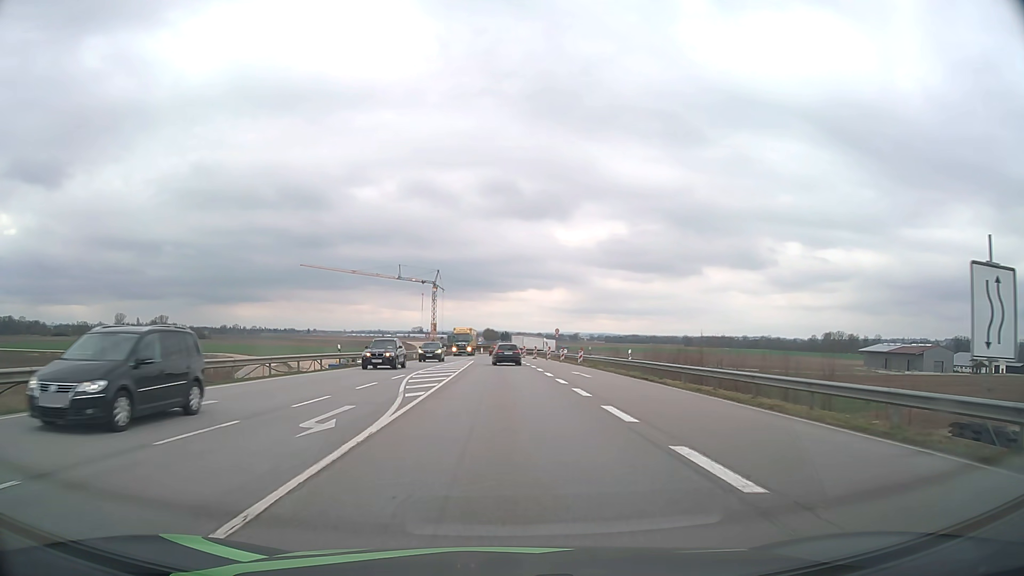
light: Day
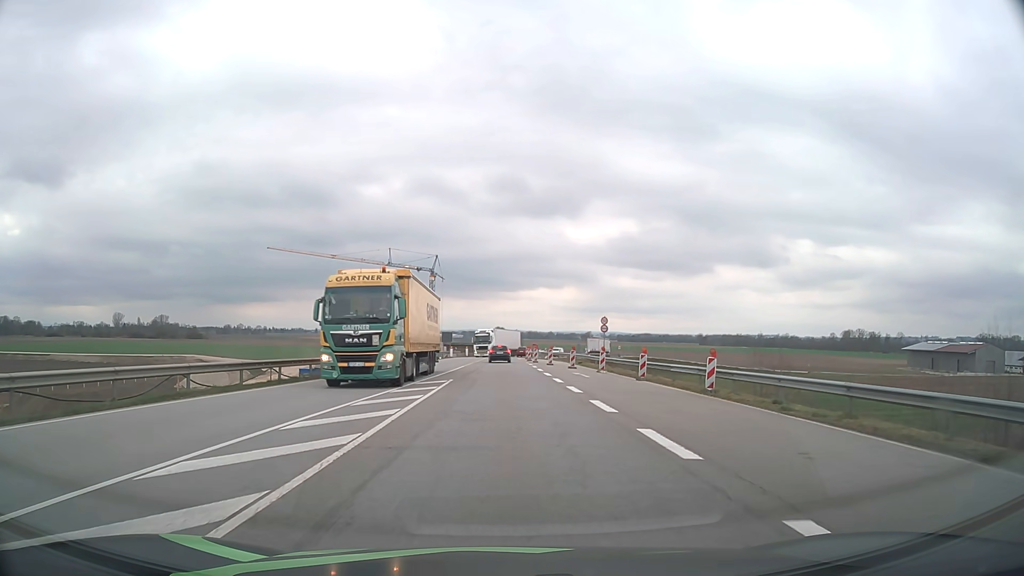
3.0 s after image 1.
(-0.2, +34.1) m; -1°
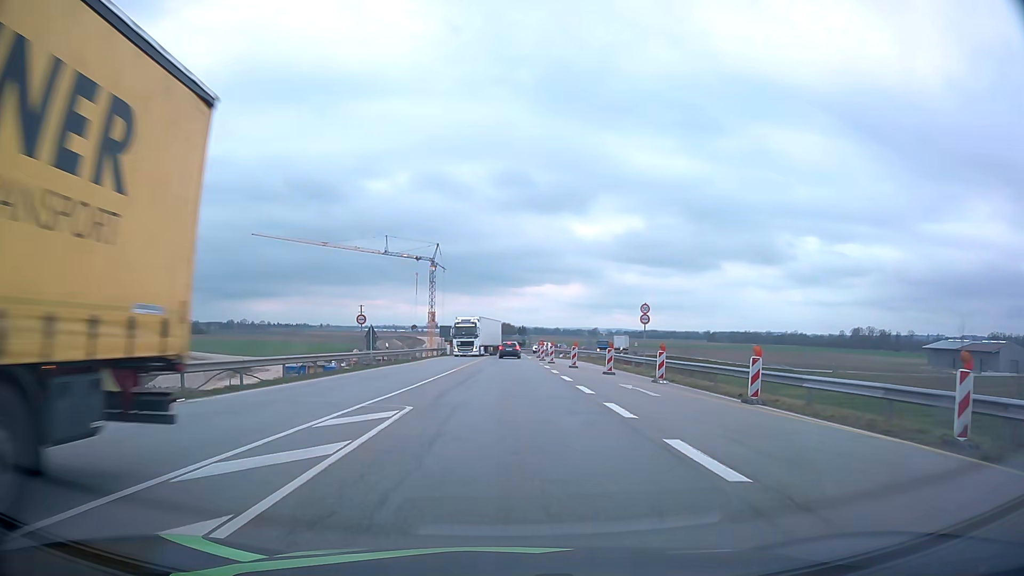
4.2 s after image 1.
(-0.1, +13.6) m; 0°
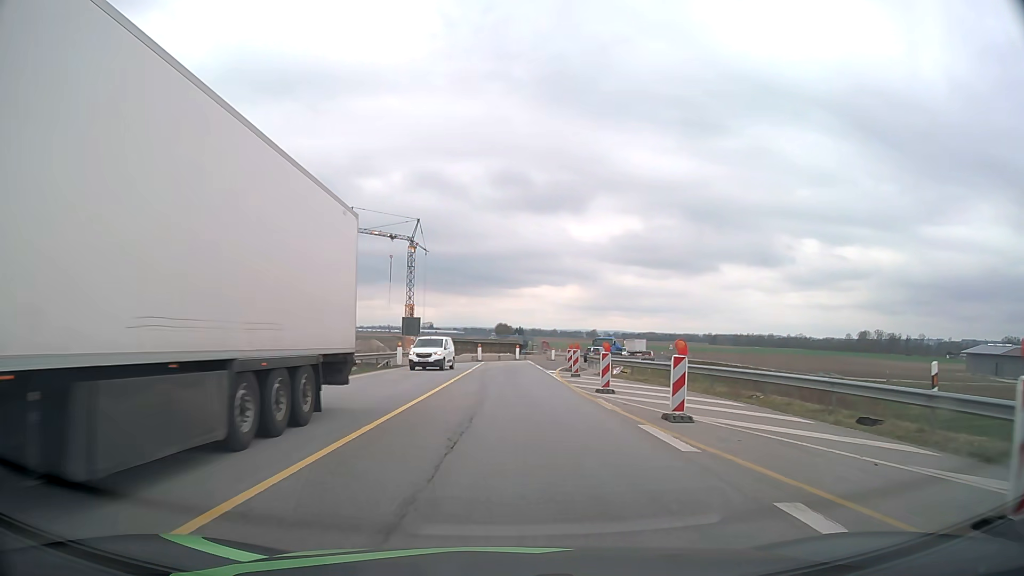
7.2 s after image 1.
(-0.2, +33.9) m; +1°
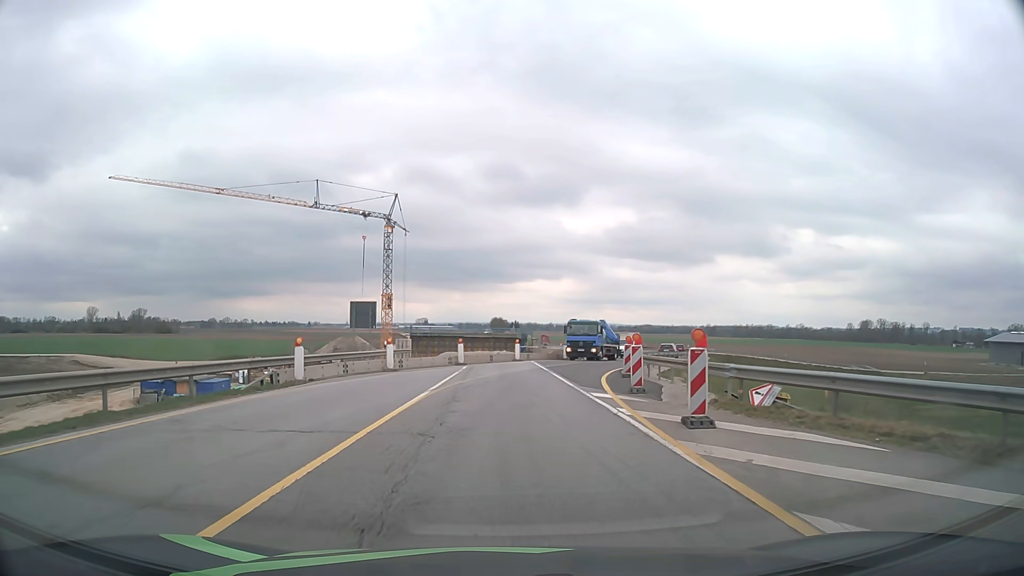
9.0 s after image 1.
(-0.2, +19.7) m; 0°
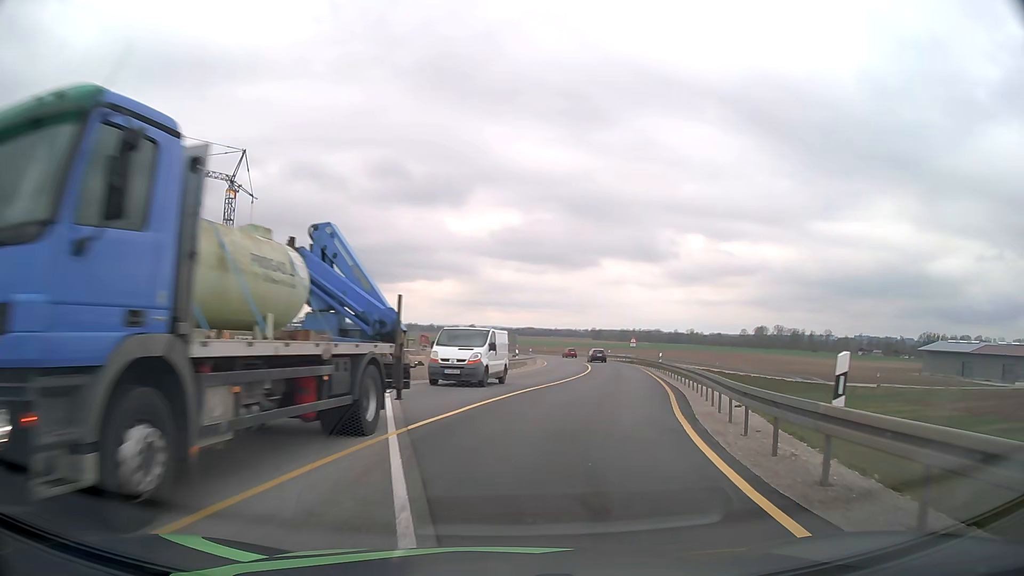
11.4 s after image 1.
(+1.4, +25.3) m; +9°
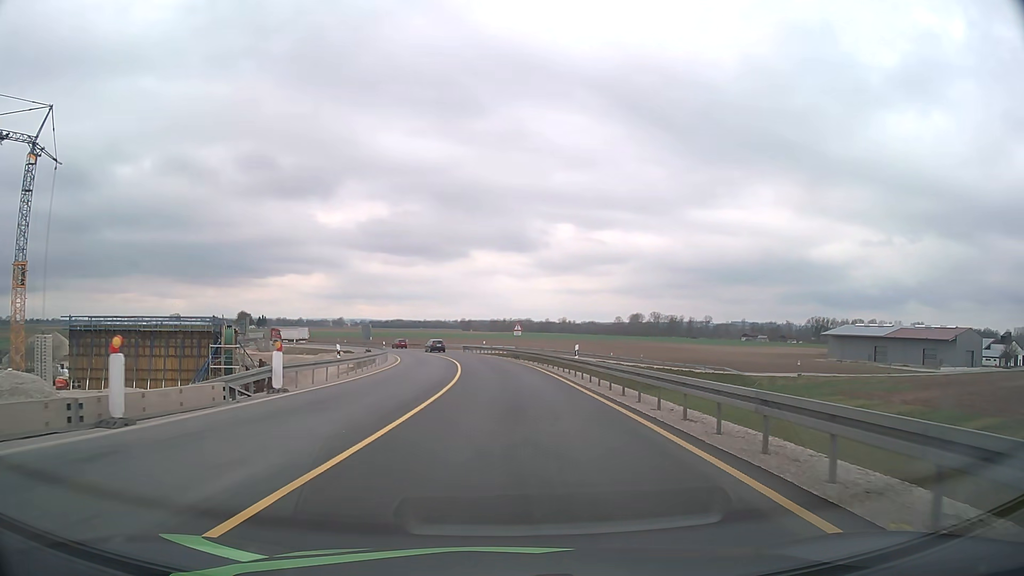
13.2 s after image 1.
(+2.2, +18.6) m; +12°
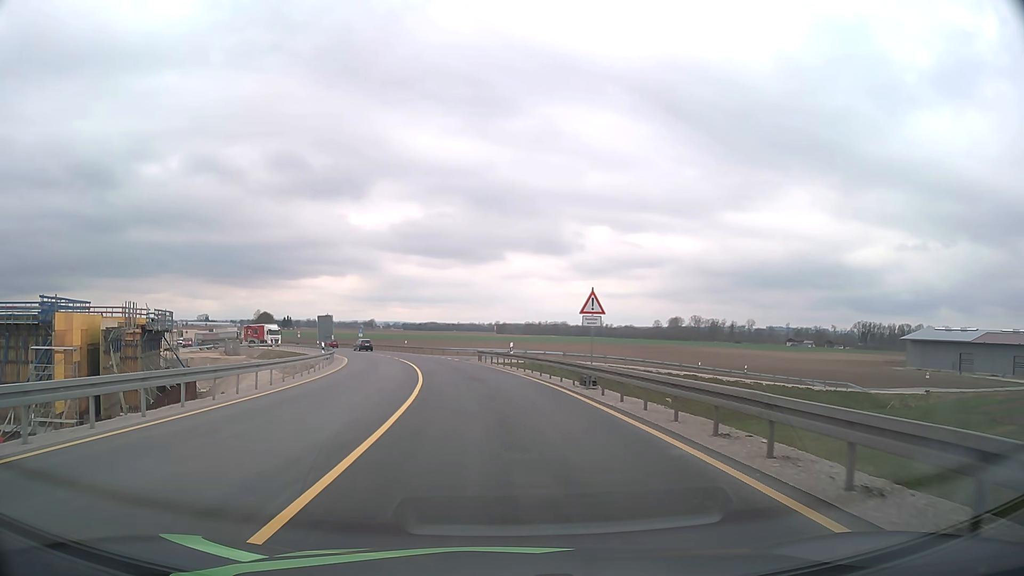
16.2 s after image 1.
(-0.5, +32.7) m; -3°
(0, +10) (-1, +20) (-2, +30) (-3, +40) (-5, +50) (-8, +59) (-11, +69) (-15, +78) (-19, +87) (-23, +96) m
